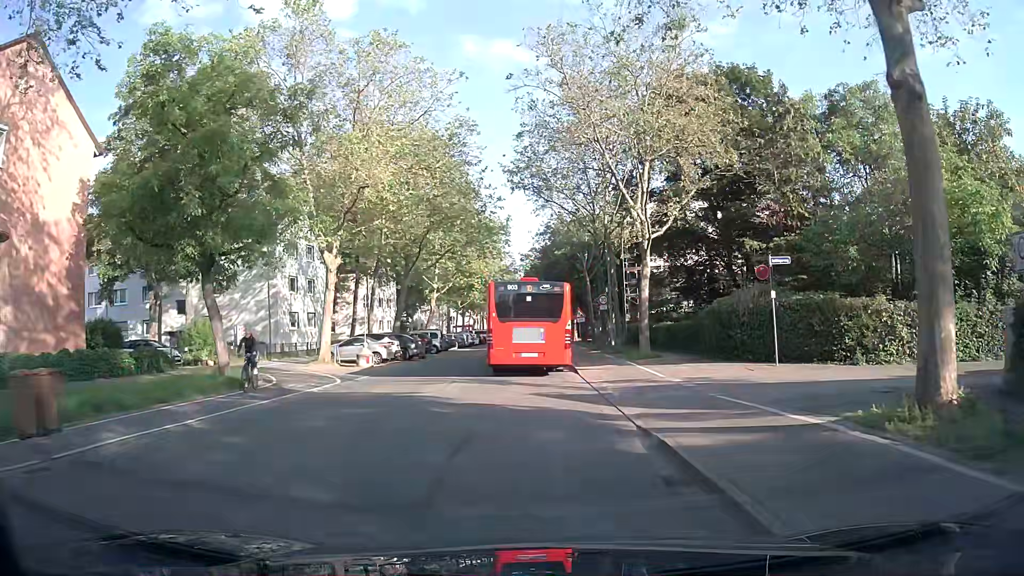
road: secondary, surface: asphalt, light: Day
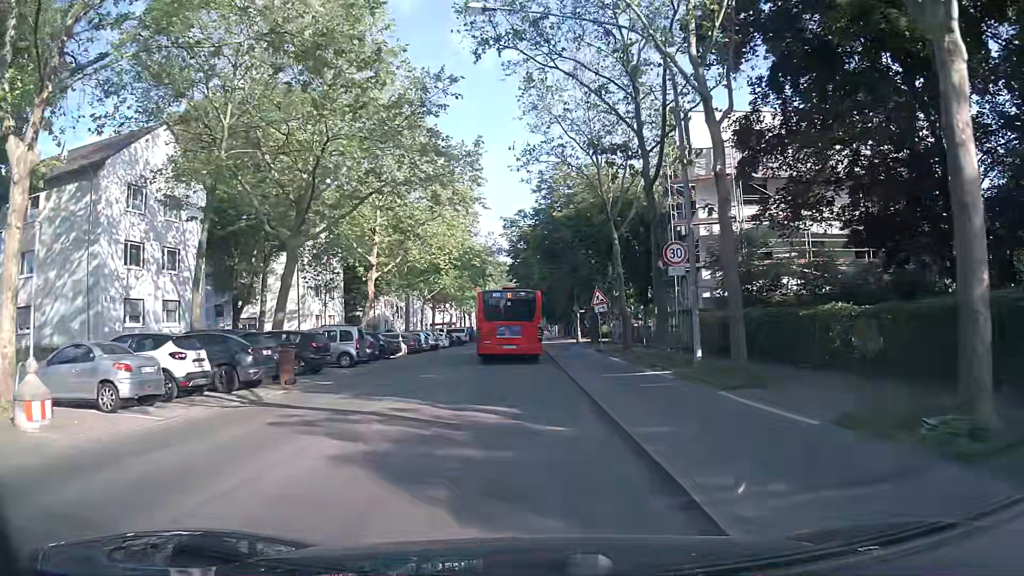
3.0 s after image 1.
(0.0, +22.0) m; 0°
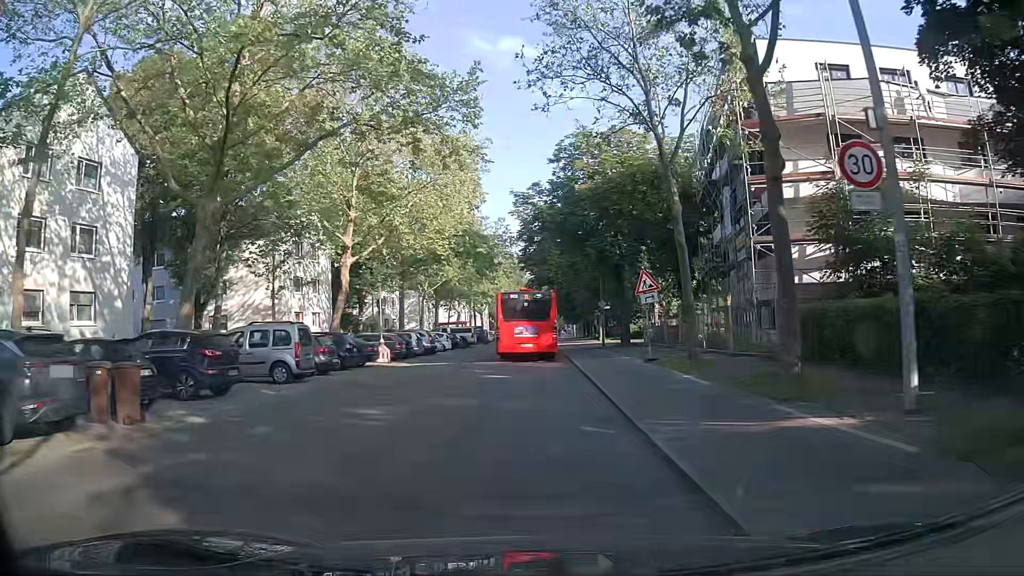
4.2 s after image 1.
(-0.1, +9.3) m; 0°
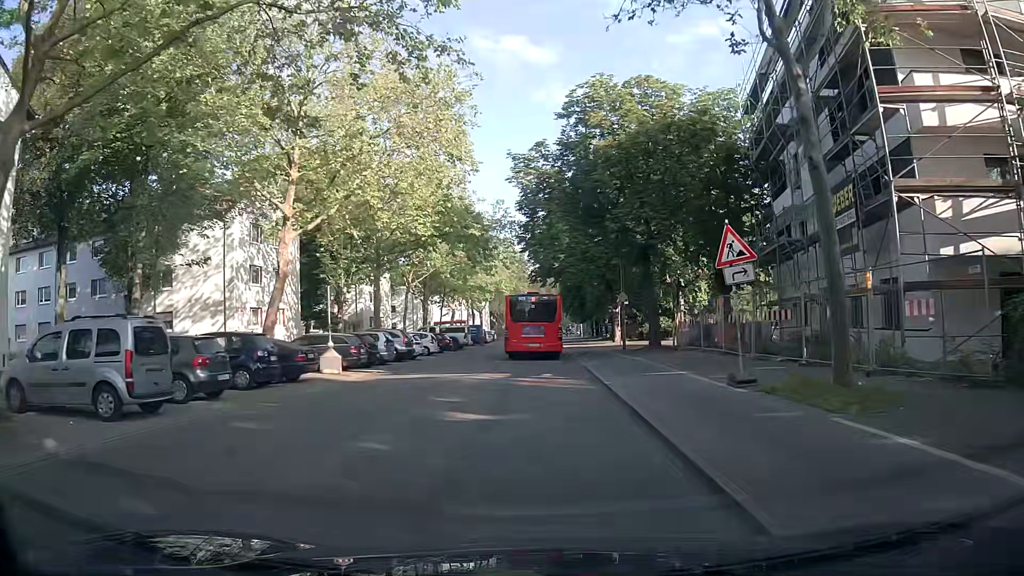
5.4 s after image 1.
(-0.2, +9.2) m; 0°
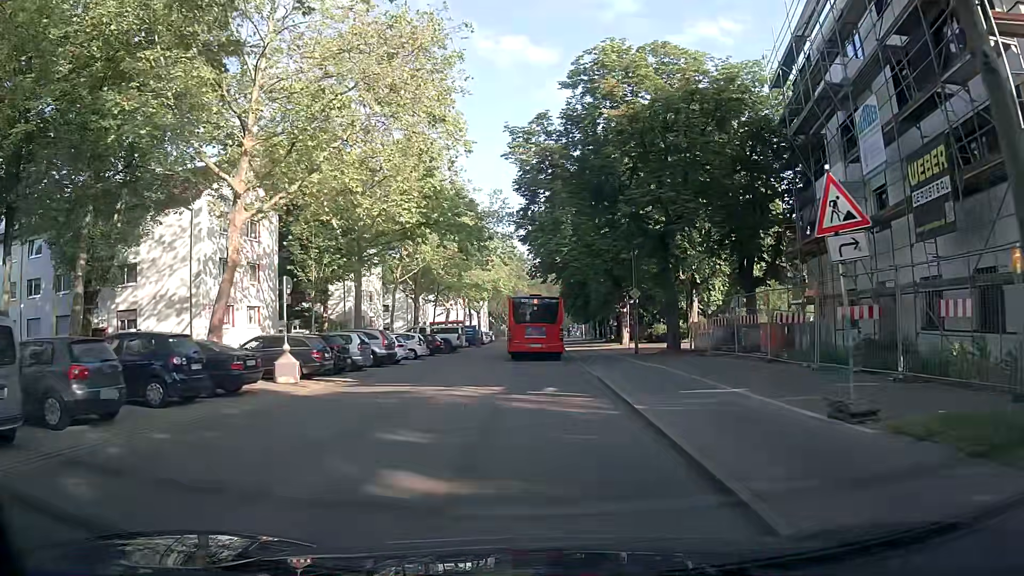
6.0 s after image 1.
(-0.1, +4.6) m; -1°
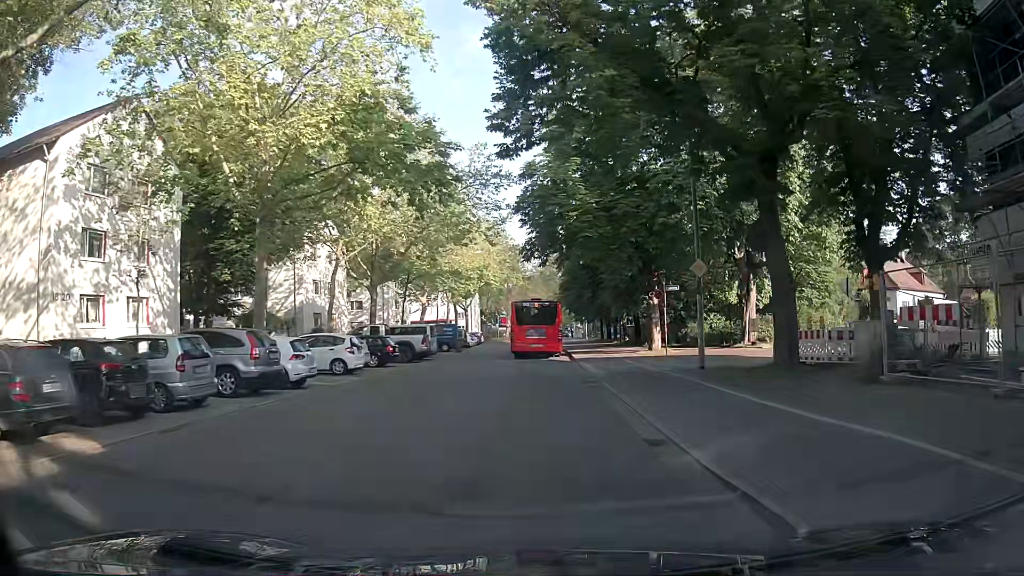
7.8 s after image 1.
(0.0, +13.6) m; 0°
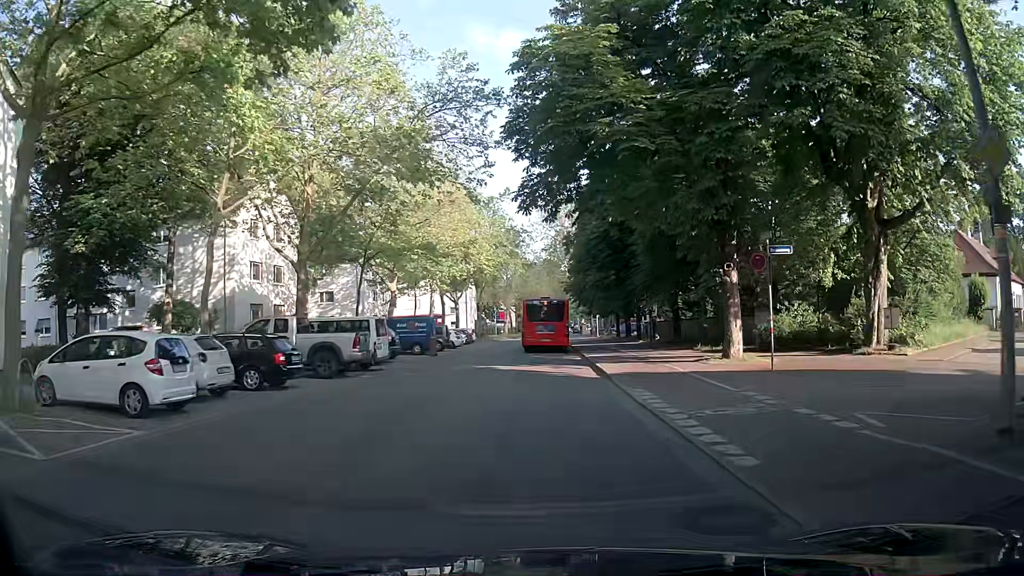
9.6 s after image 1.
(0.0, +13.6) m; 0°
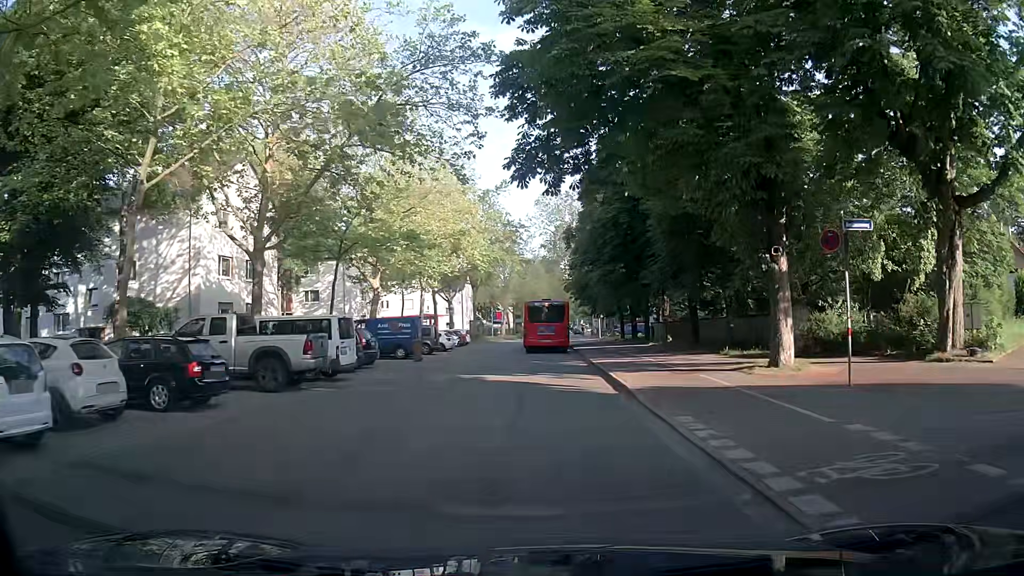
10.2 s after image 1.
(0.0, +4.5) m; -2°
